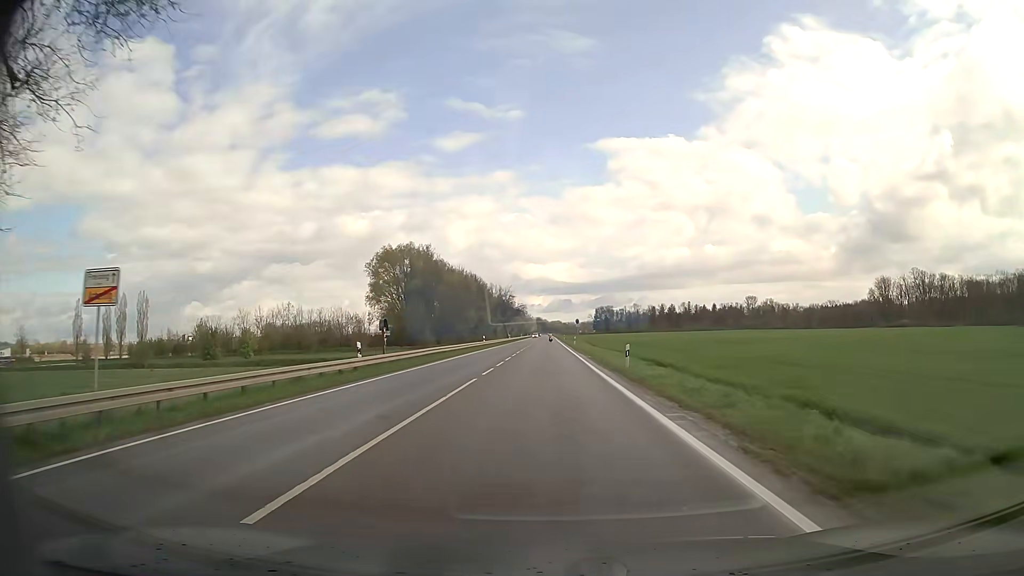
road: secondary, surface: asphalt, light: Day
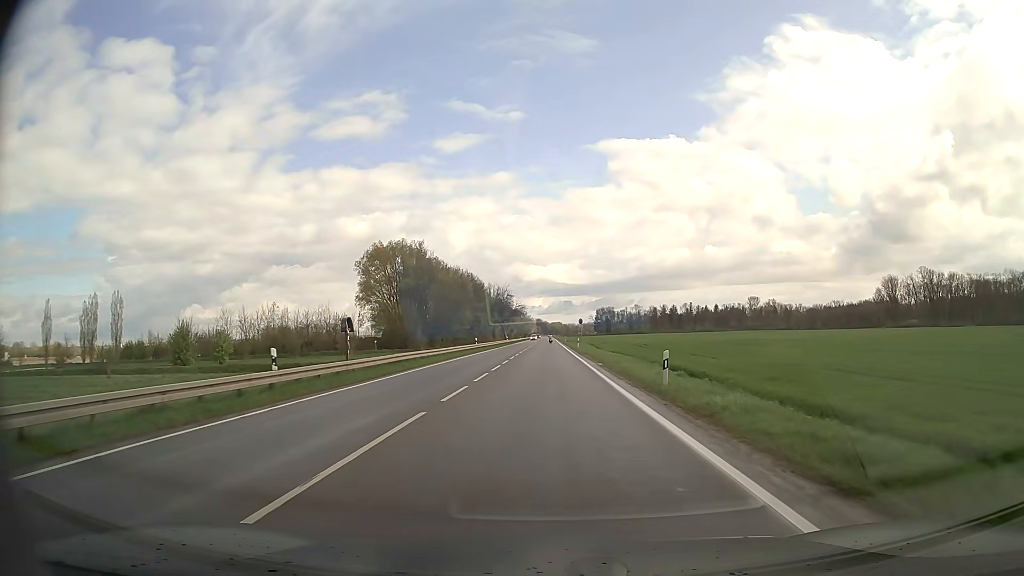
(0.0, +8.5) m; 0°
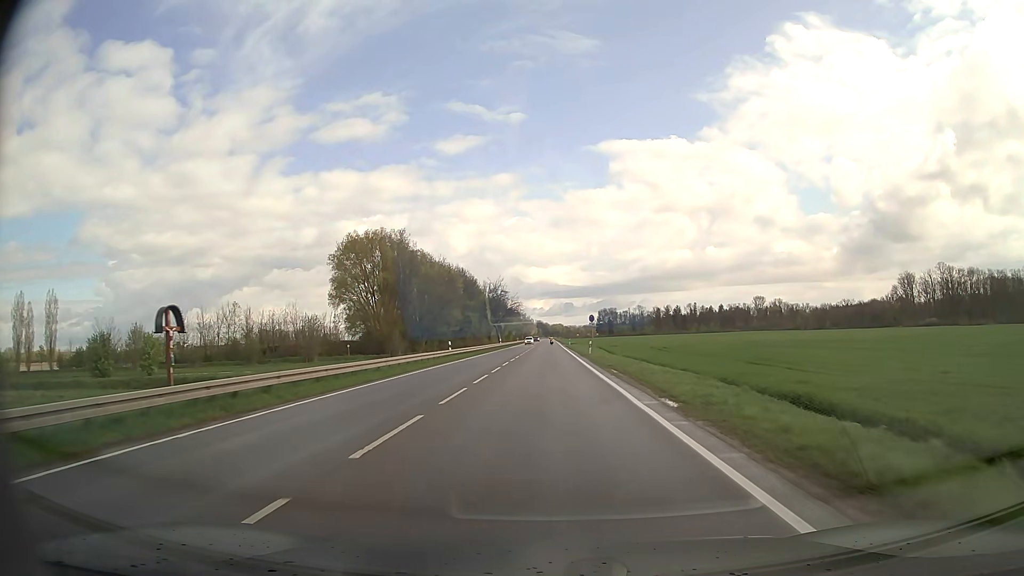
(0.0, +18.7) m; 0°
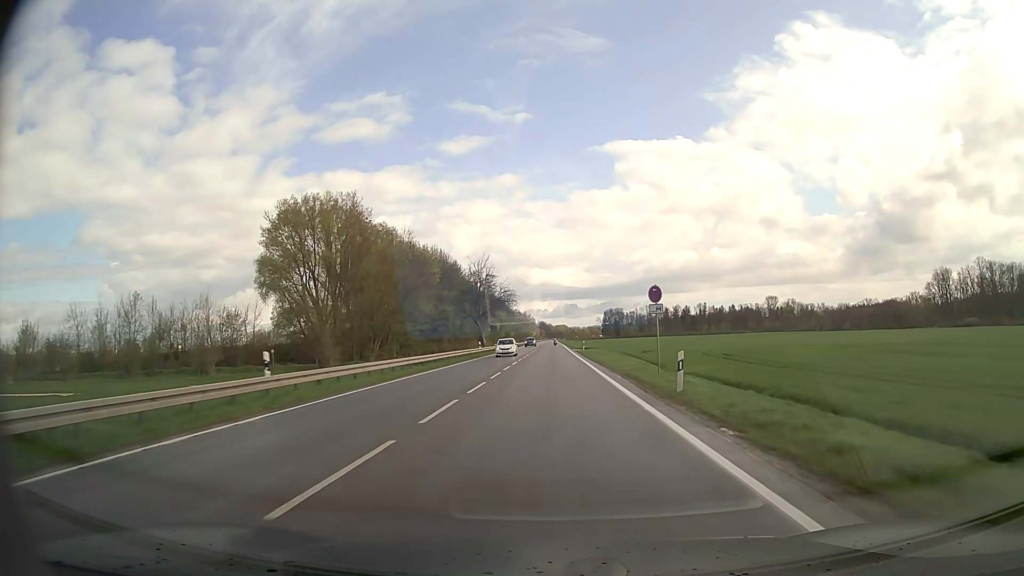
(-0.1, +33.4) m; 0°
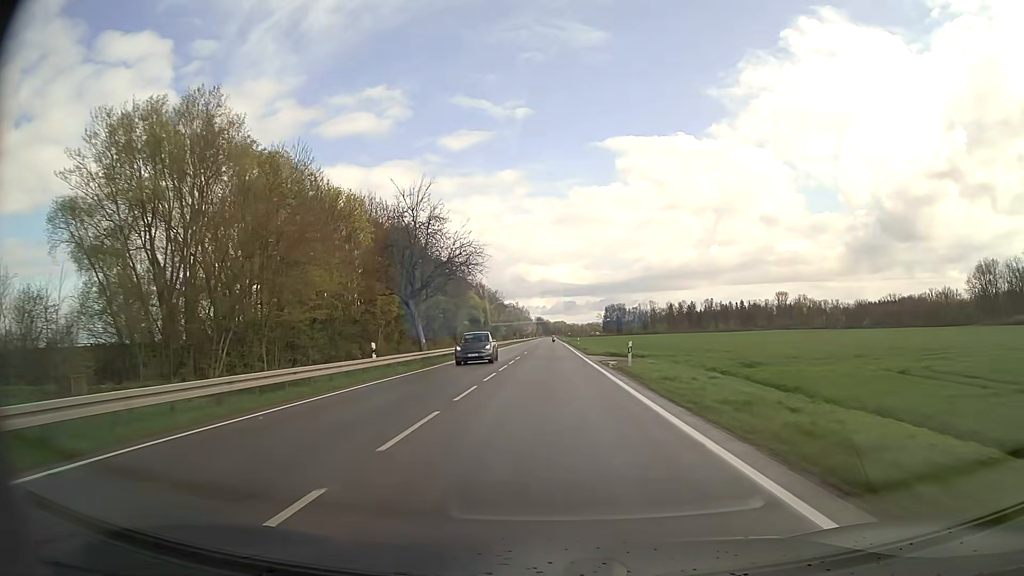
(0.0, +39.8) m; 0°
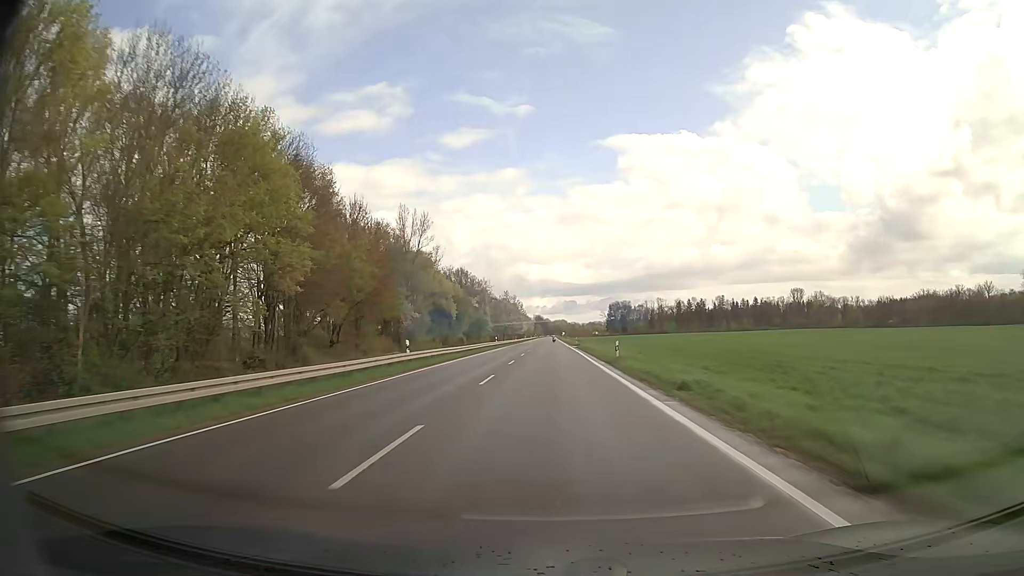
(0.0, +44.6) m; 0°
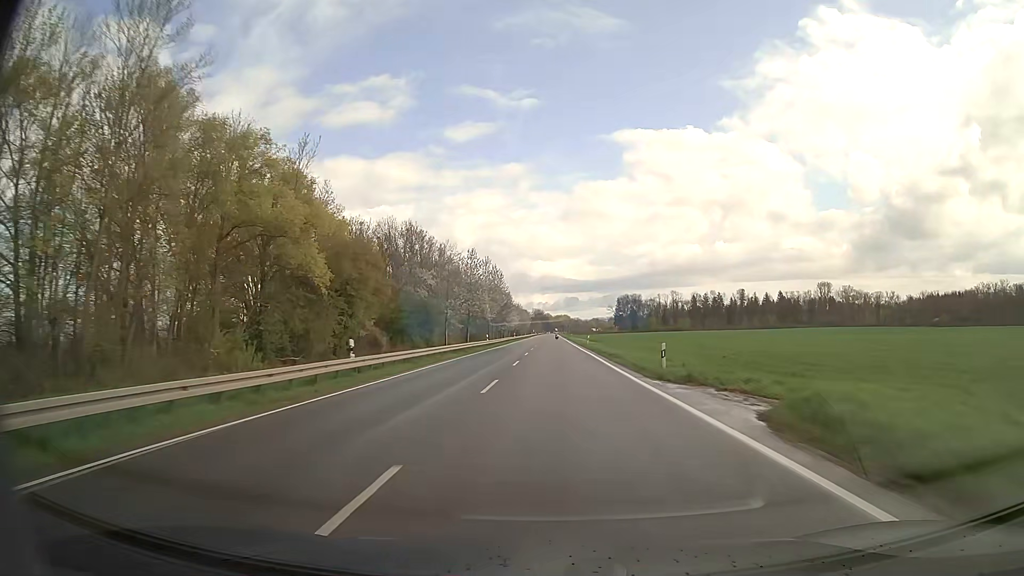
(-0.5, +63.7) m; 0°
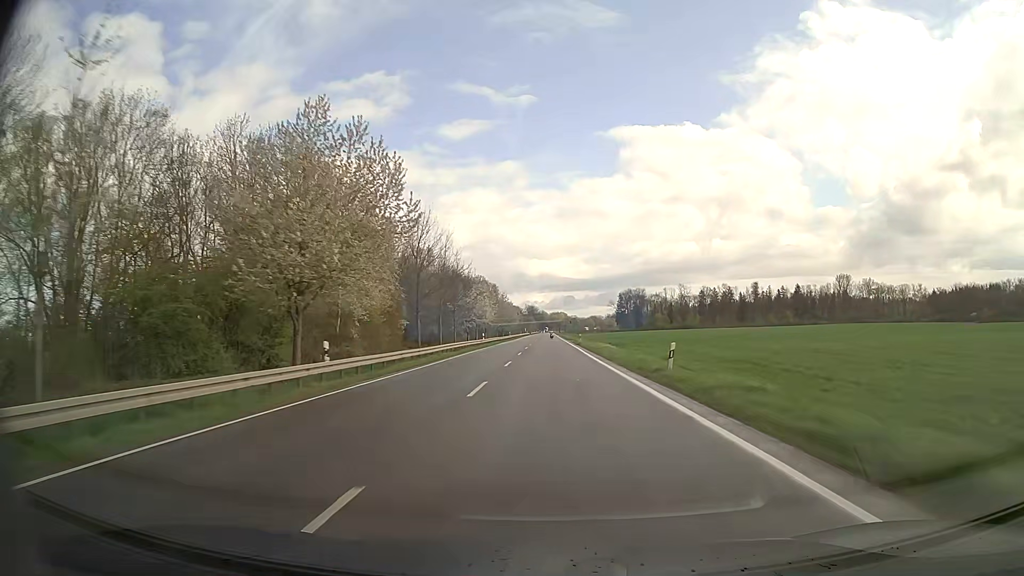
(+0.3, +49.3) m; 0°
(0, +10) (0, +20) (0, +30) (0, +40) (0, +50) (0, +60) (0, +70) (0, +80) (0, +90) (0, +100) m
